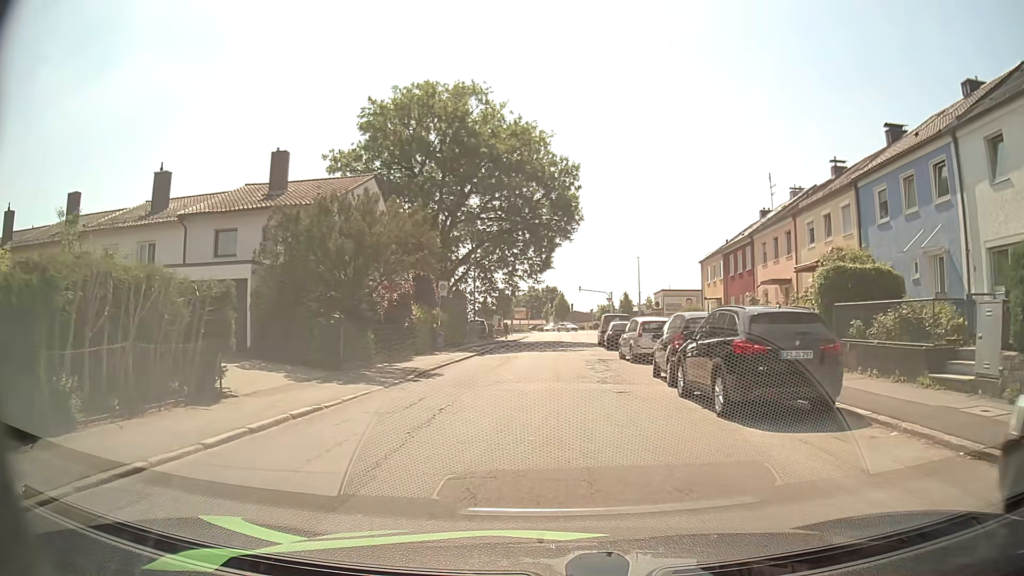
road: residential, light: Day
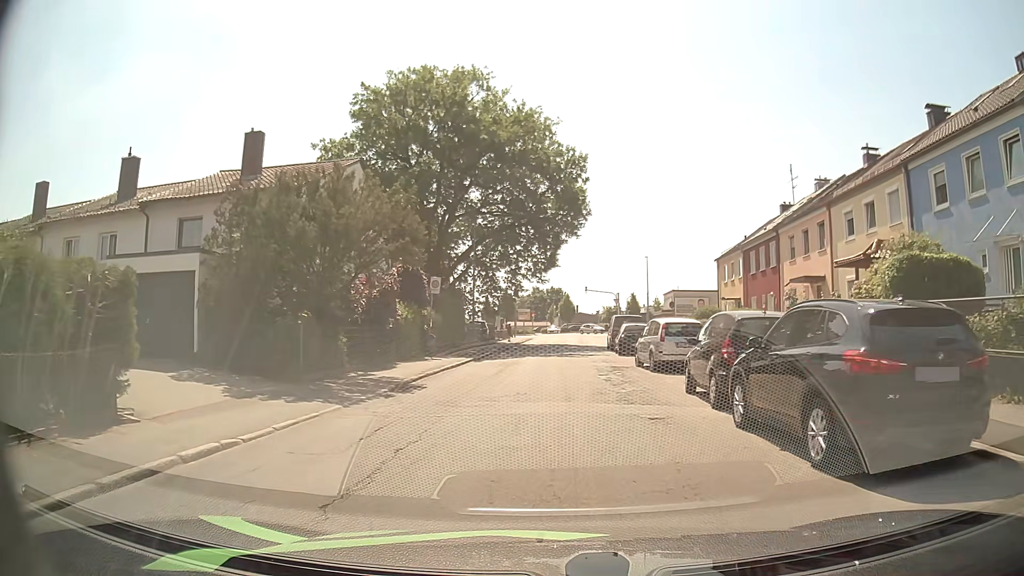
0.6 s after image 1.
(0.0, +3.6) m; -1°
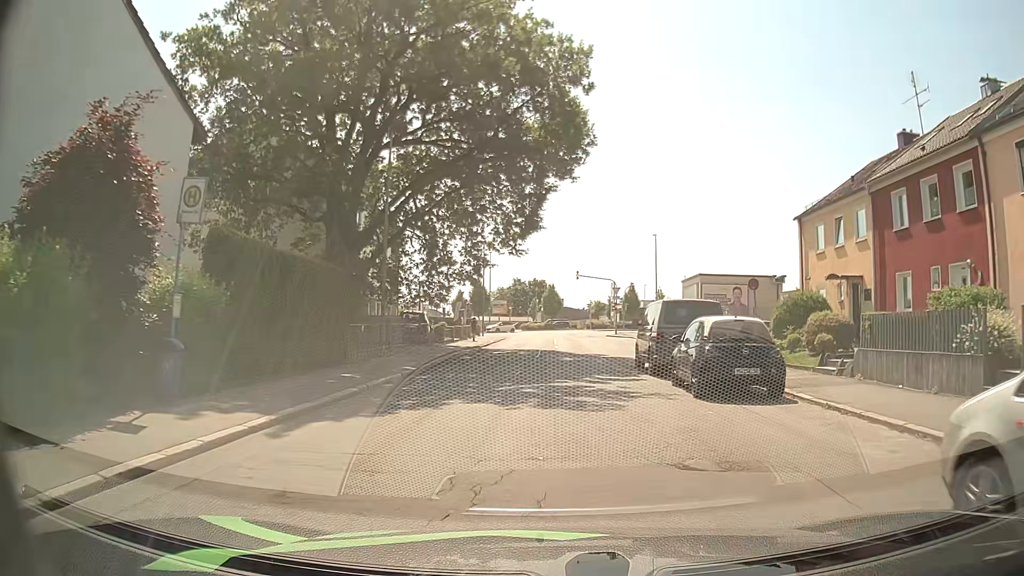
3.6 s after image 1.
(+0.3, +19.3) m; +1°
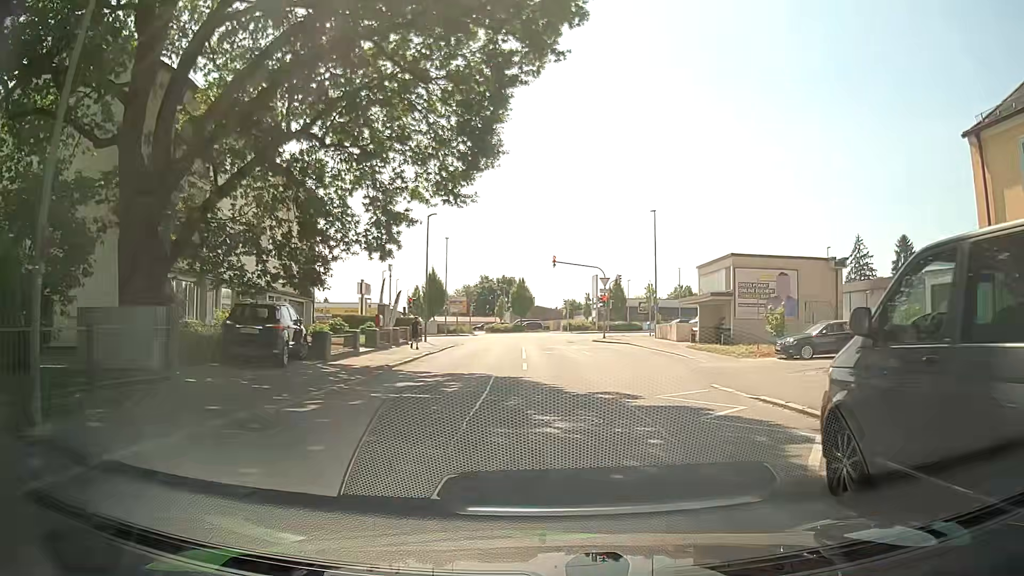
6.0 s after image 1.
(+0.2, +15.5) m; +3°
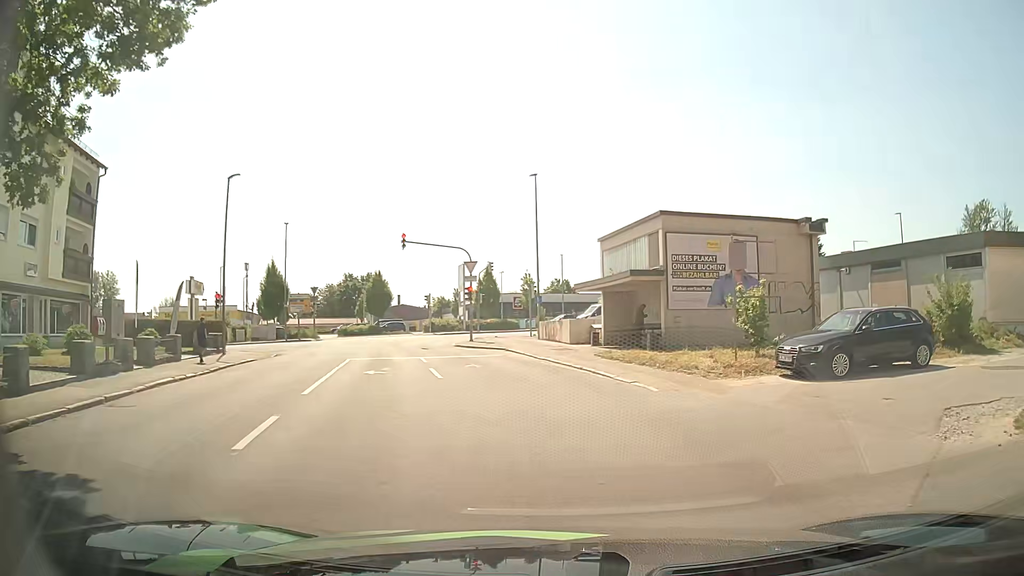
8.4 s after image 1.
(+1.0, +12.2) m; +12°
(0, +10) (-2, +20) (-5, +29) (-8, +39) (-7, +48) (+2, +53) (+11, +57) (+21, +60) (+30, +63) (+40, +66) m
